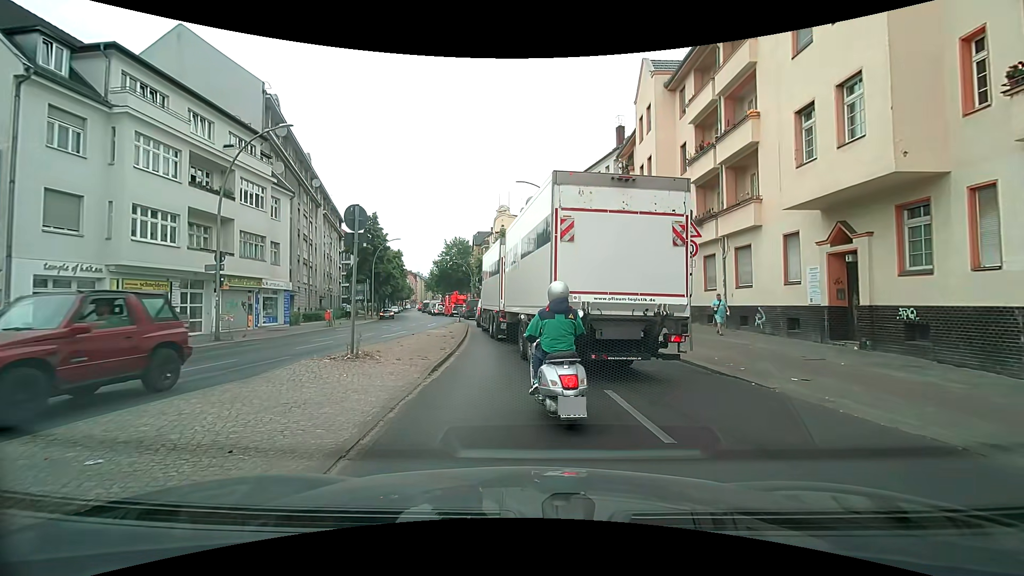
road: secondary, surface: asphalt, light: Day
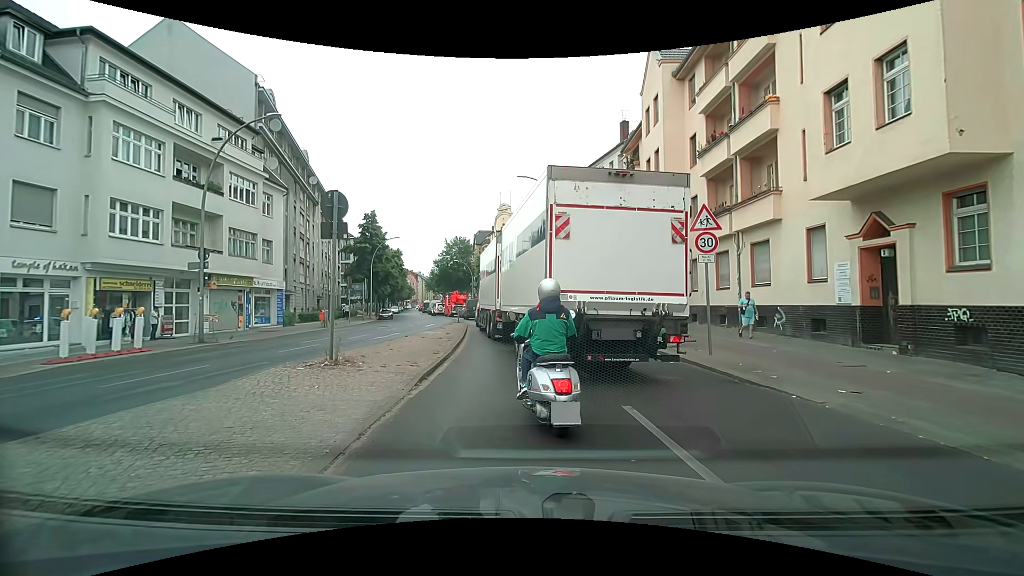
(0.0, +1.3) m; +1°
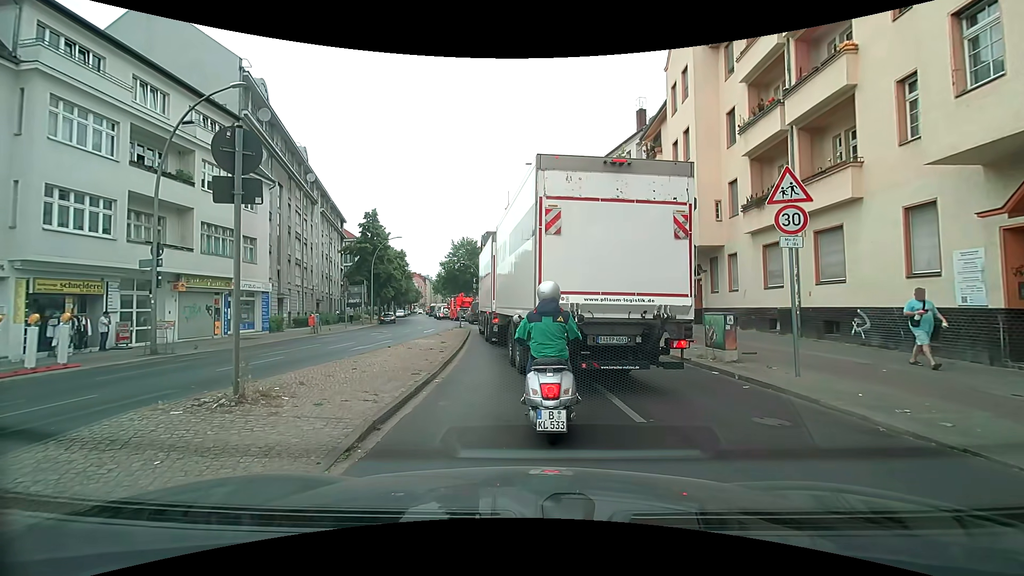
(0.0, +3.6) m; -1°
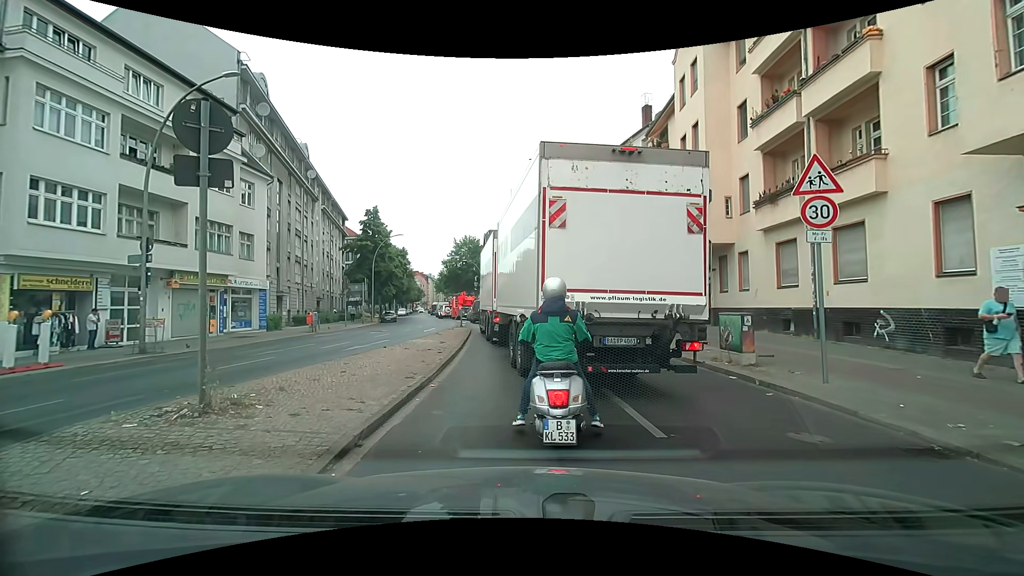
(0.0, +0.7) m; 0°
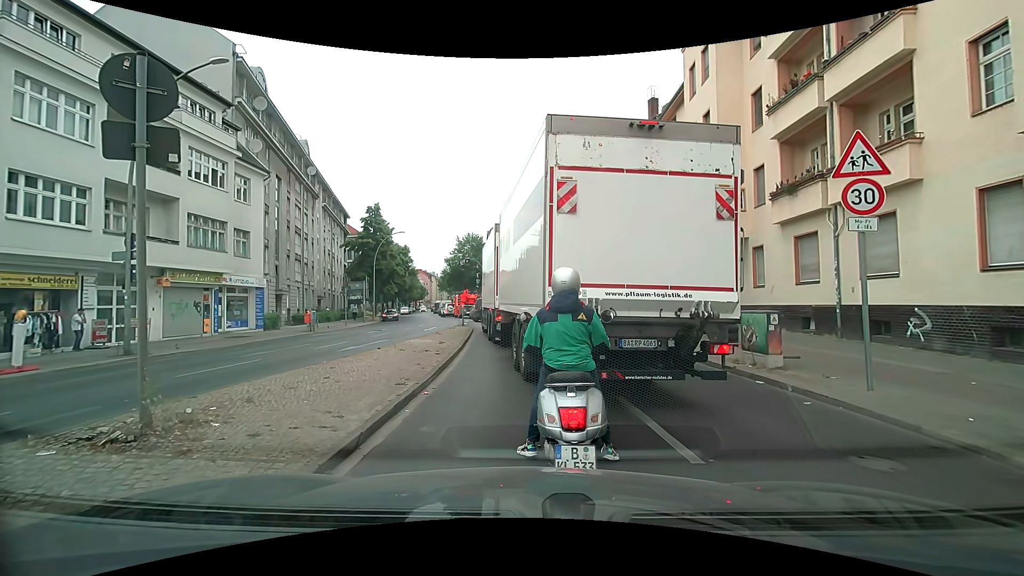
(0.0, +0.9) m; 0°
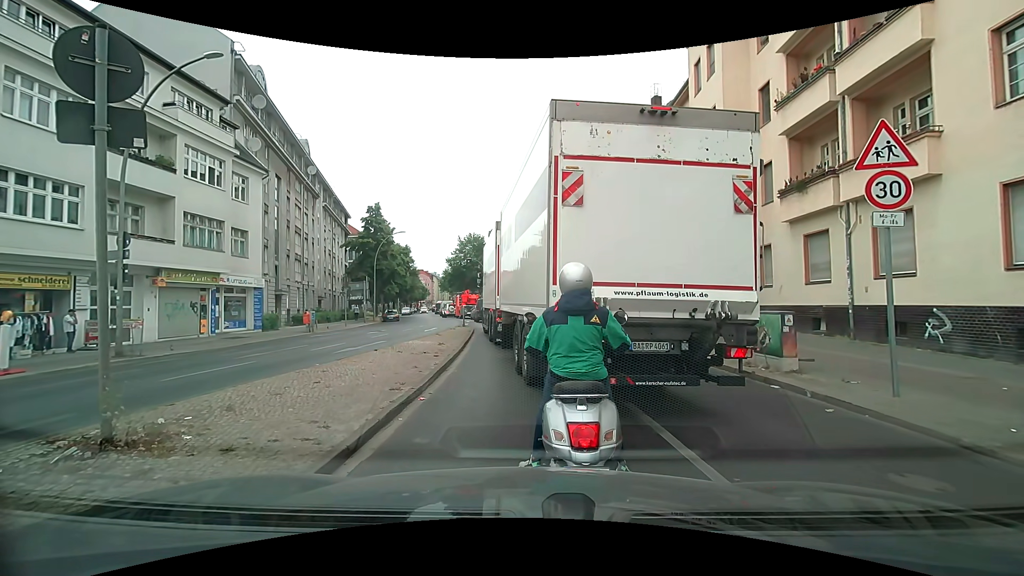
(0.0, +0.5) m; 0°
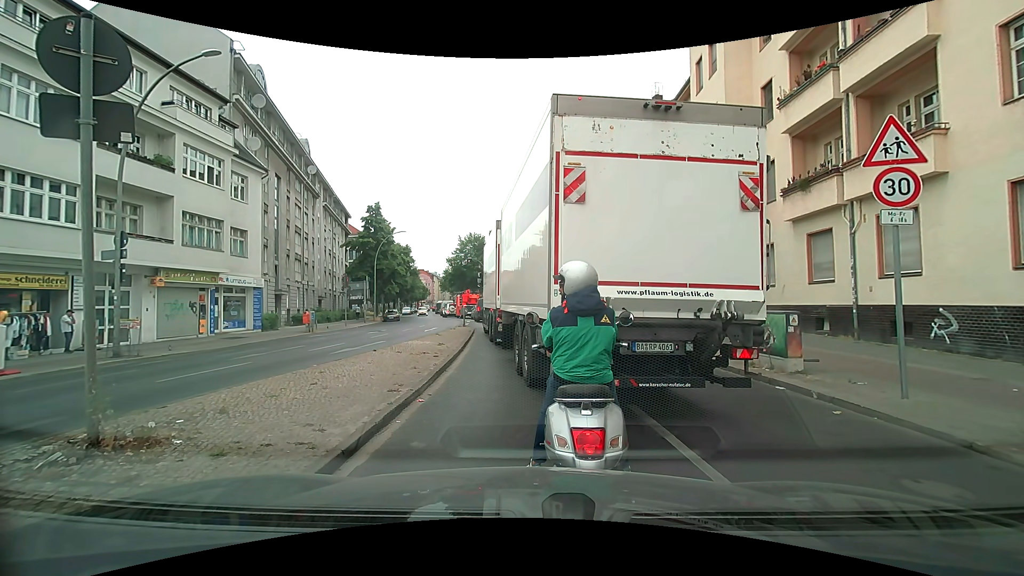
(0.0, +0.2) m; 0°
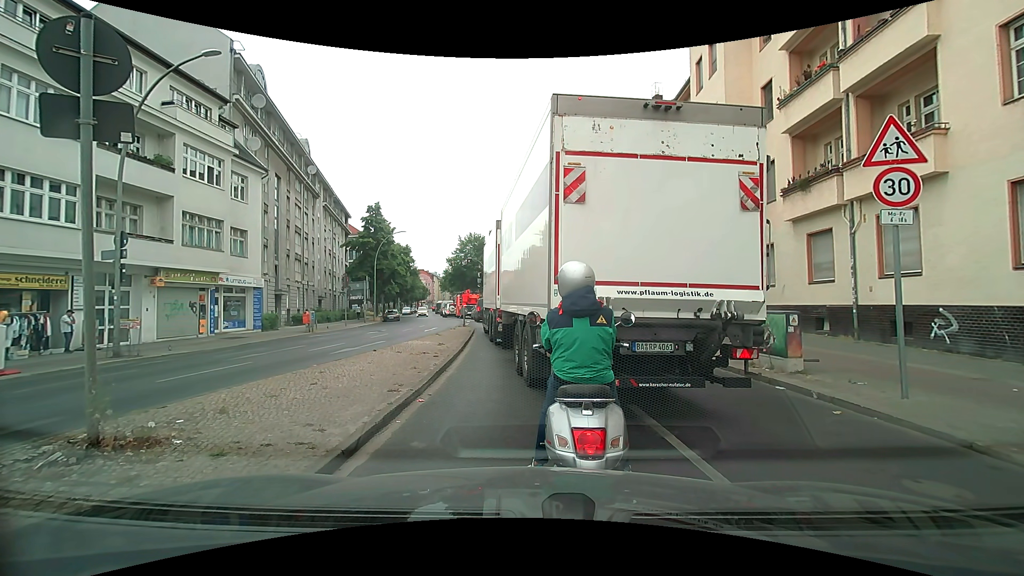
(0.0, 0.0) m; 0°
